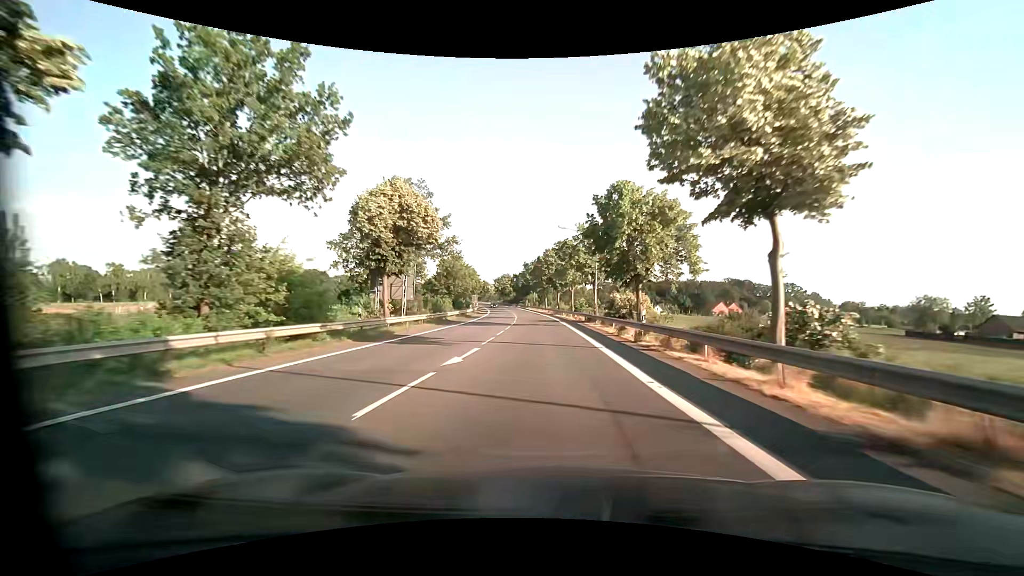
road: primary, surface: asphalt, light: Day
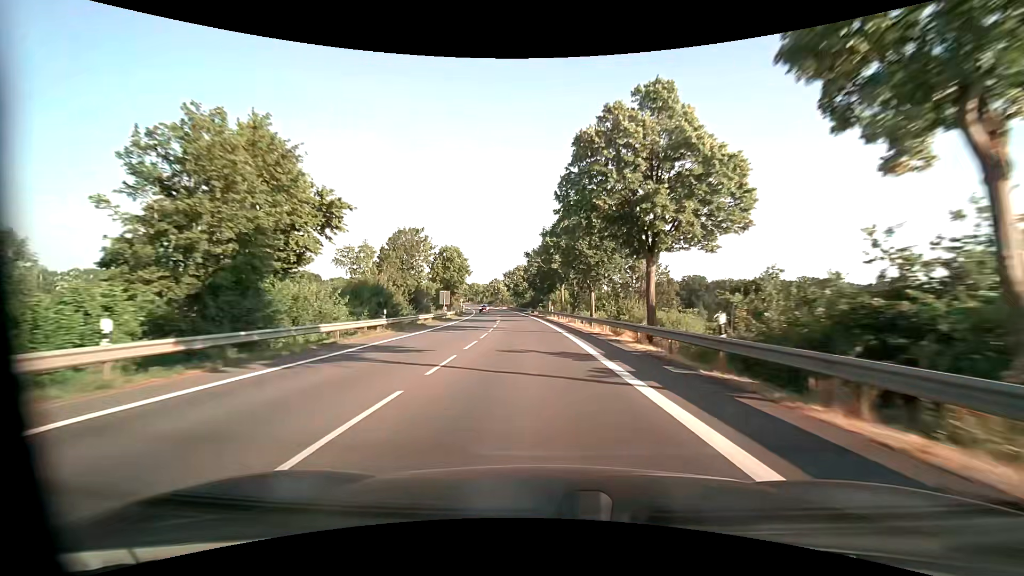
(-1.1, +62.5) m; -3°
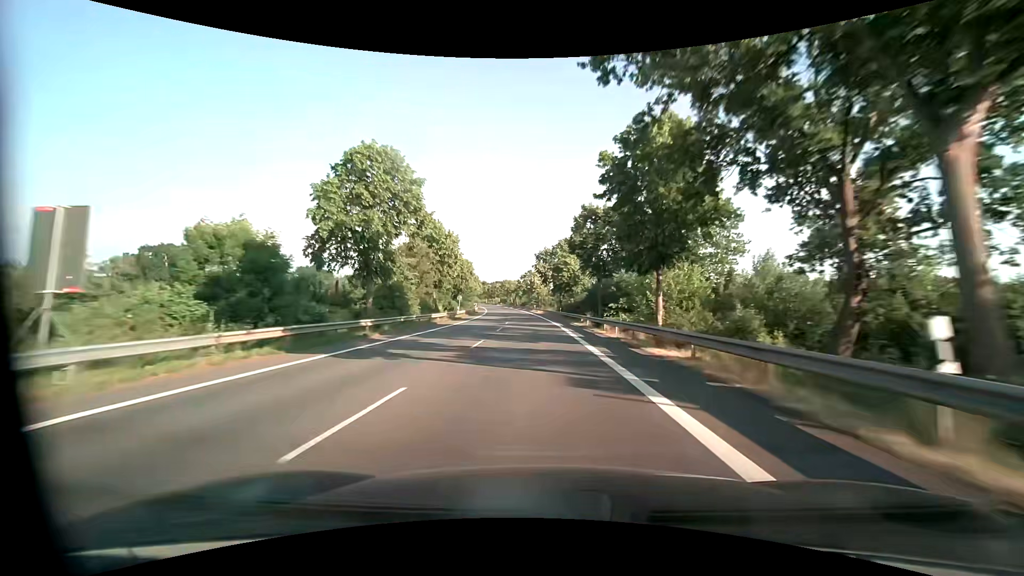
(-2.5, +54.1) m; -5°
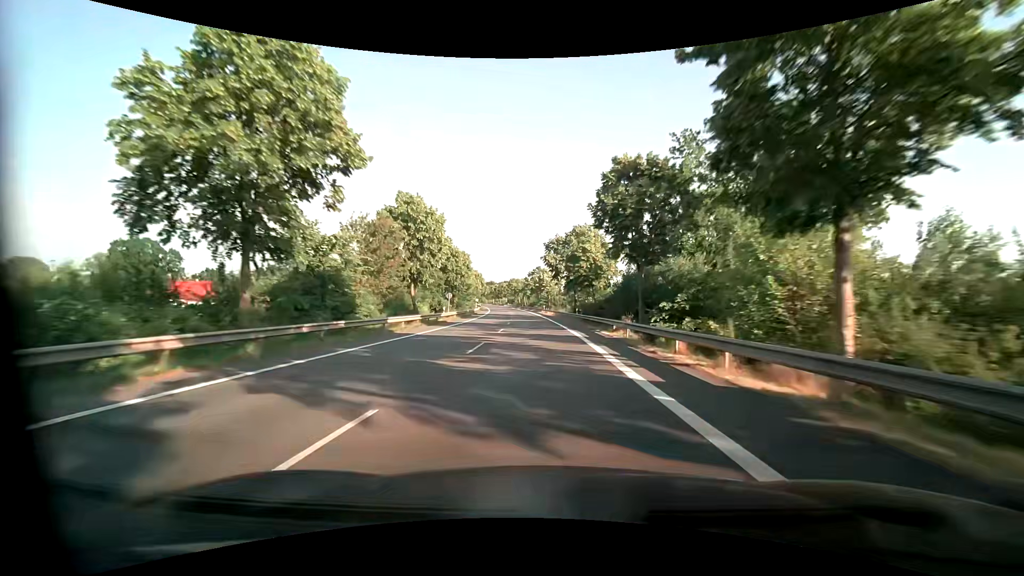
(-0.1, +14.1) m; -1°
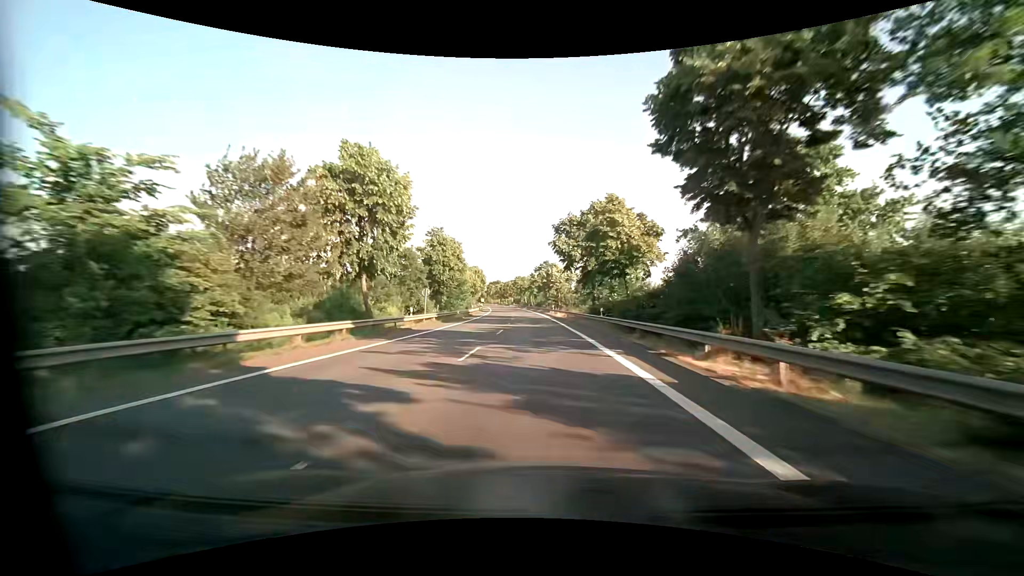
(-0.1, +14.3) m; -1°
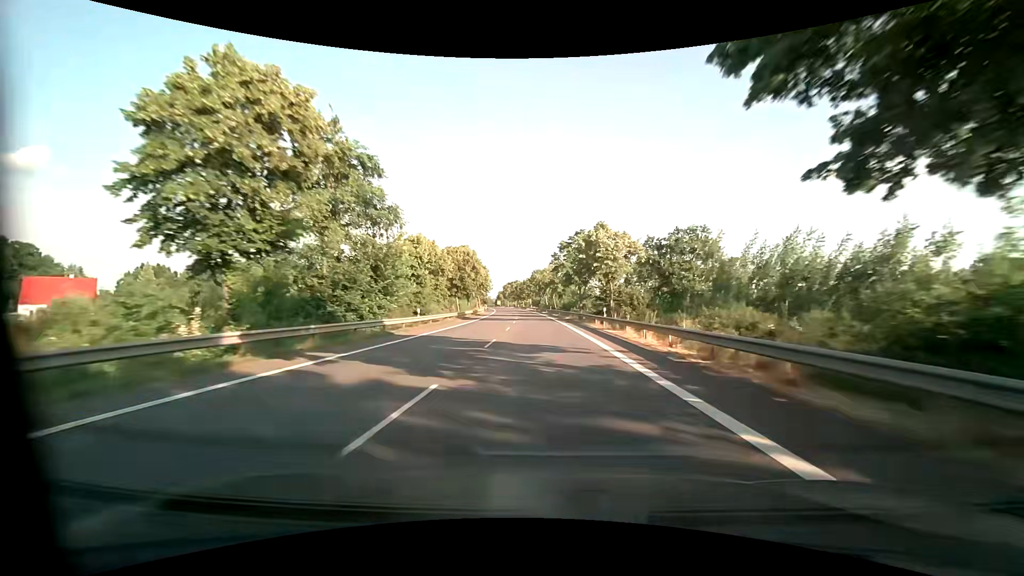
(-1.2, +44.0) m; -3°
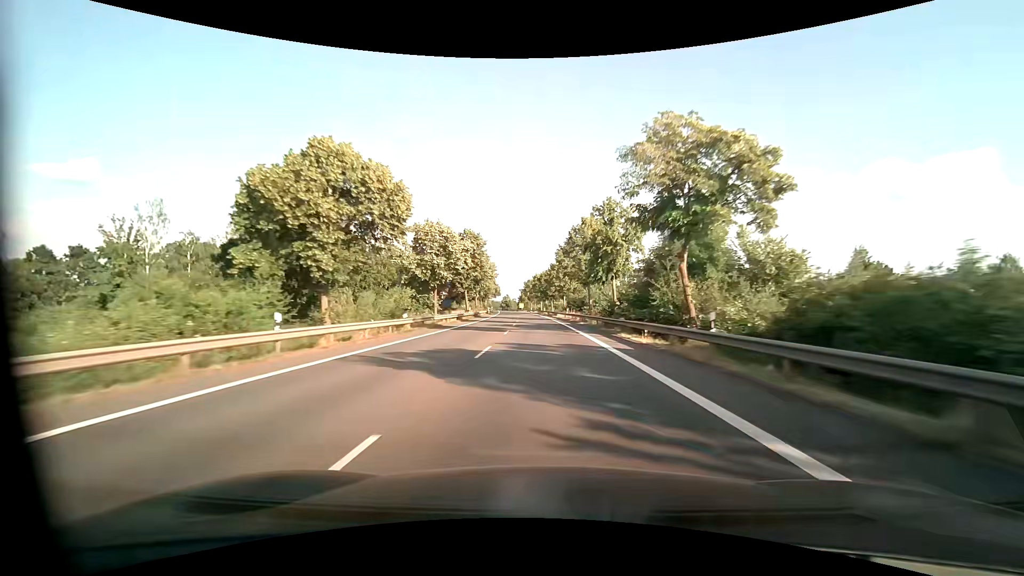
(-2.5, +75.8) m; -4°
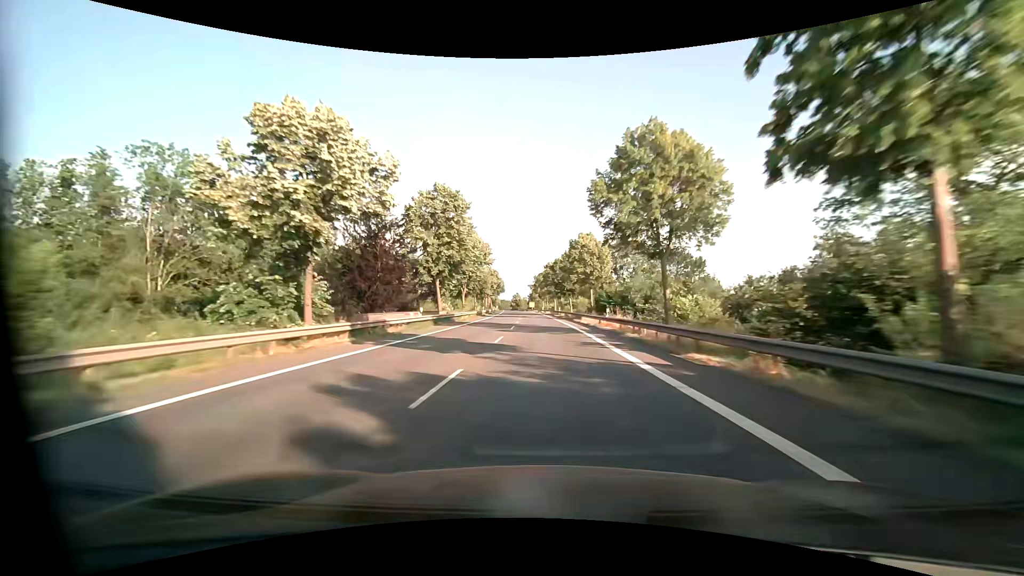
(-0.4, +30.8) m; -1°
(0, +10) (0, +20) (0, +30) (-1, +40) (-1, +50) (-1, +60) (-2, +70) (-2, +80) (-3, +90) (-3, +100) m
